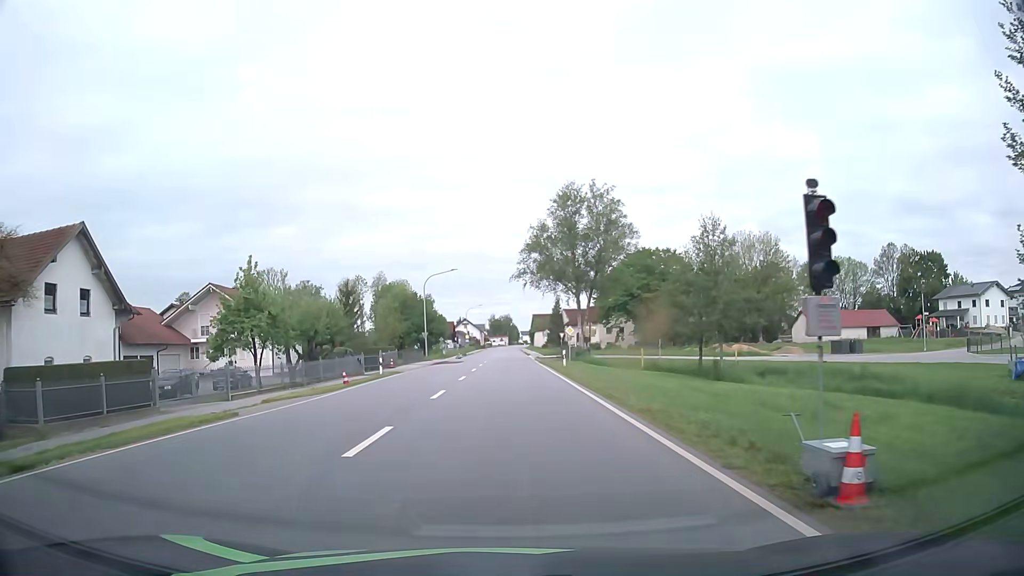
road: primary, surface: asphalt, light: Day
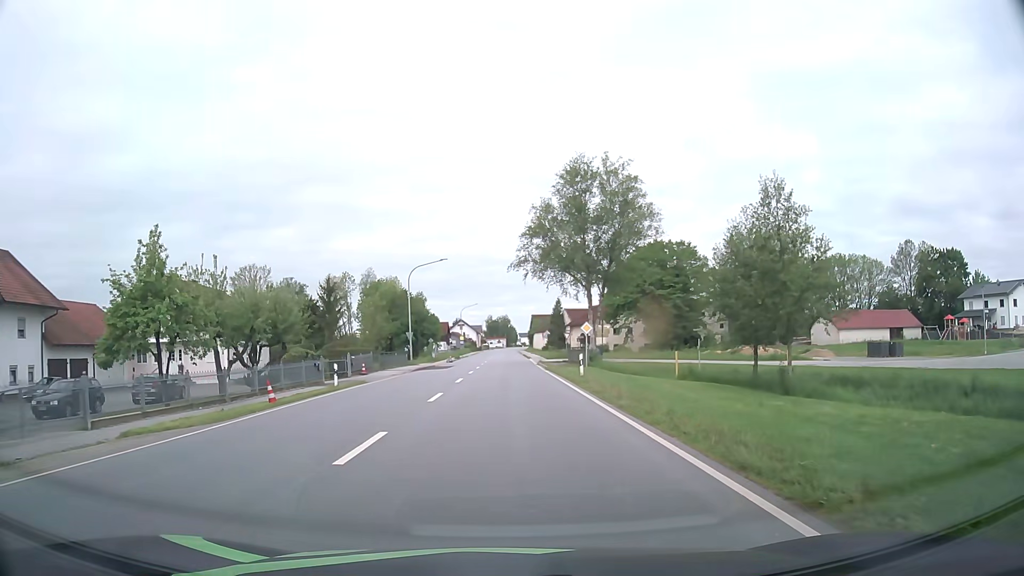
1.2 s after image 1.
(0.0, +9.5) m; 0°
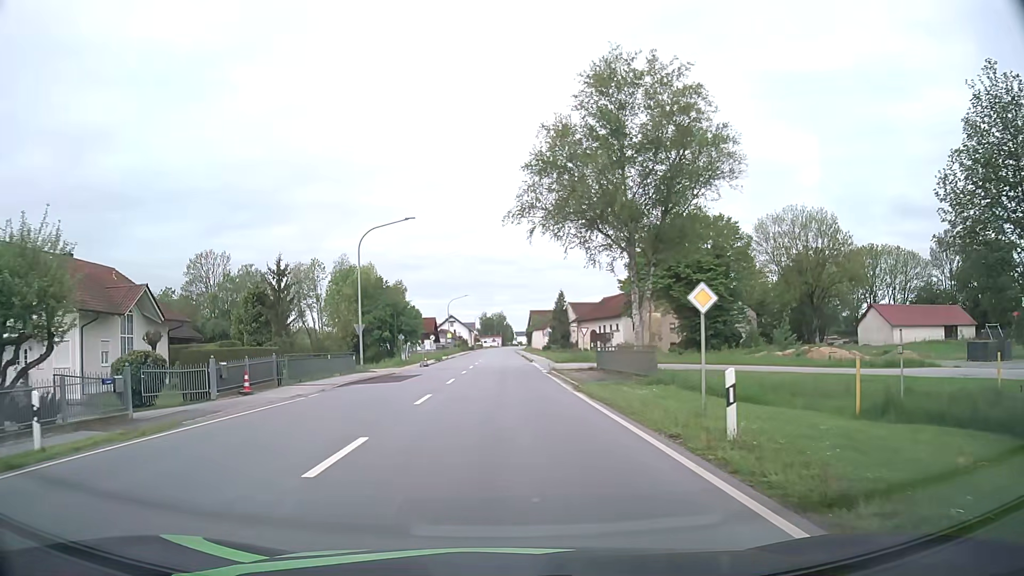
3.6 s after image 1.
(-0.1, +19.0) m; 0°
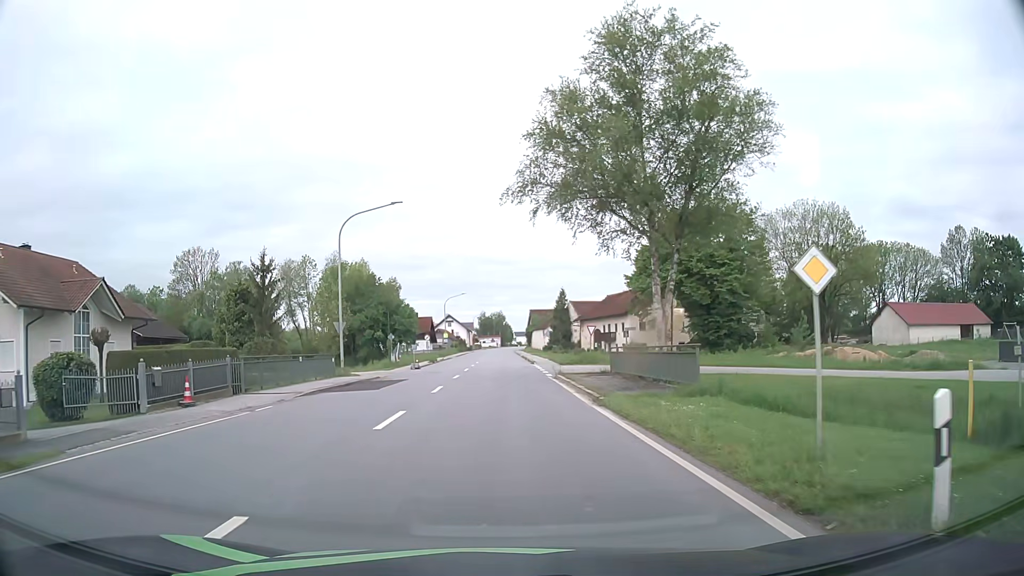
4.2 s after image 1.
(0.0, +4.7) m; 0°
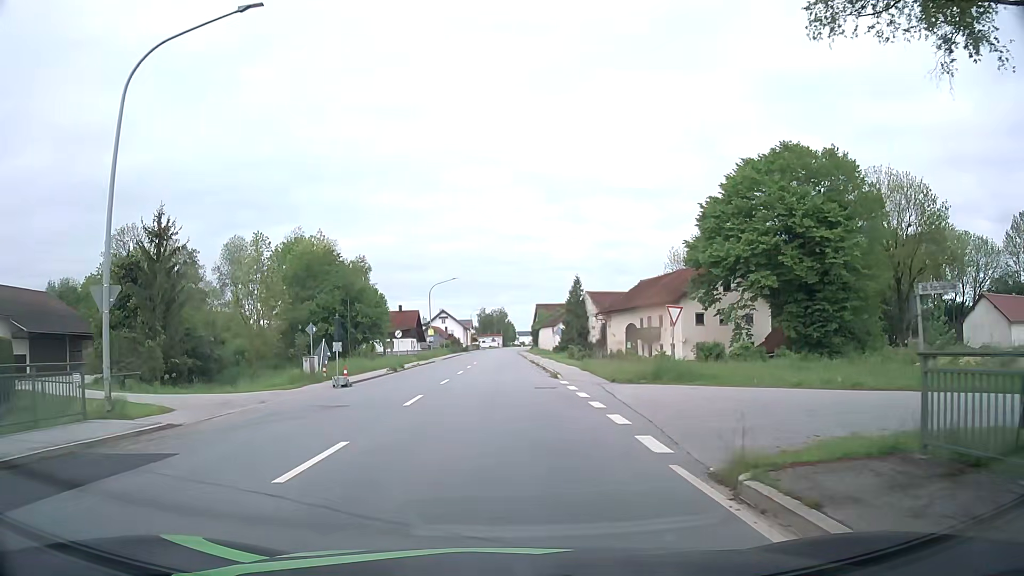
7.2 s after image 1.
(0.0, +22.6) m; 0°
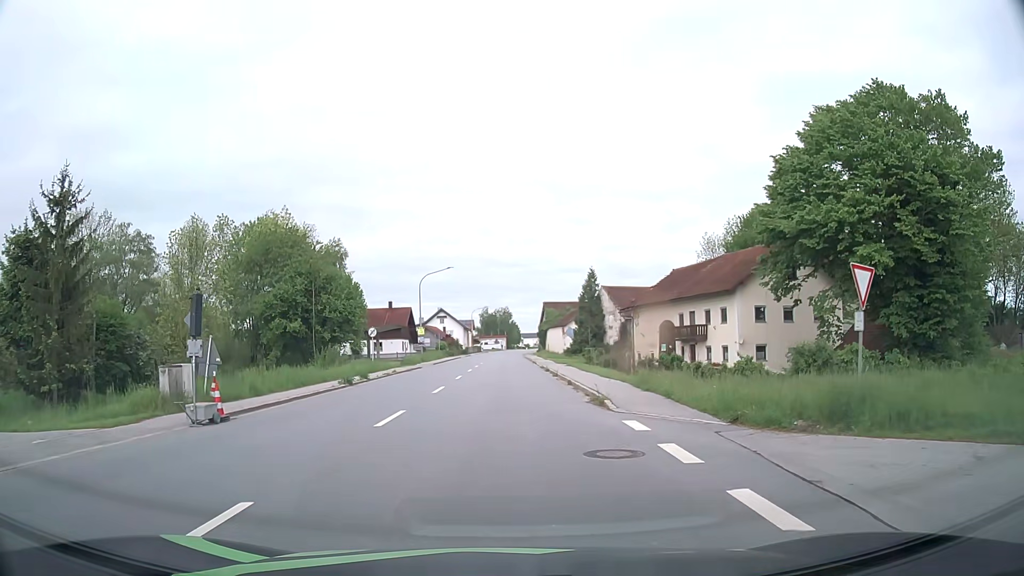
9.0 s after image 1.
(0.0, +12.9) m; 0°
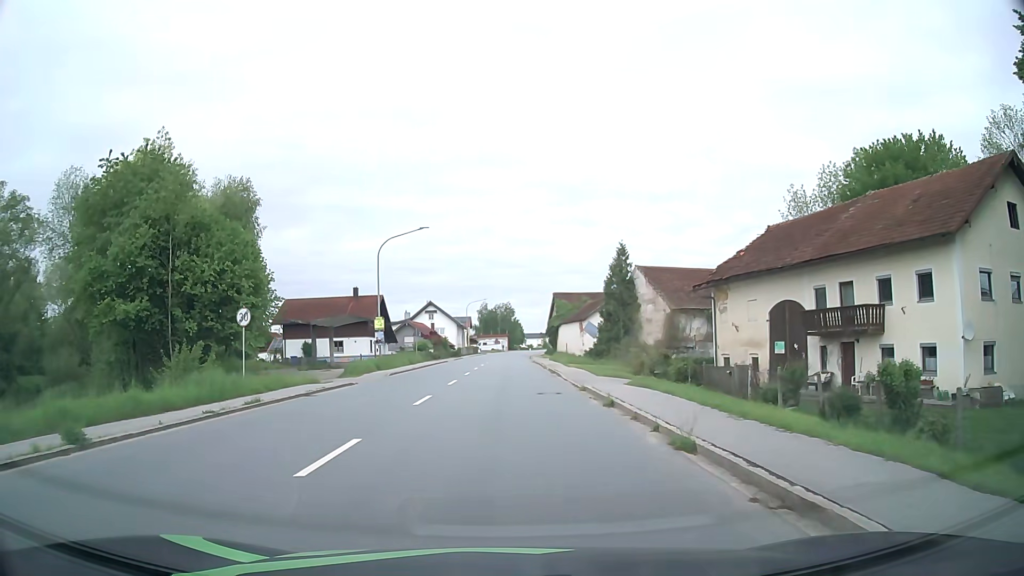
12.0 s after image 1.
(0.0, +23.0) m; 0°
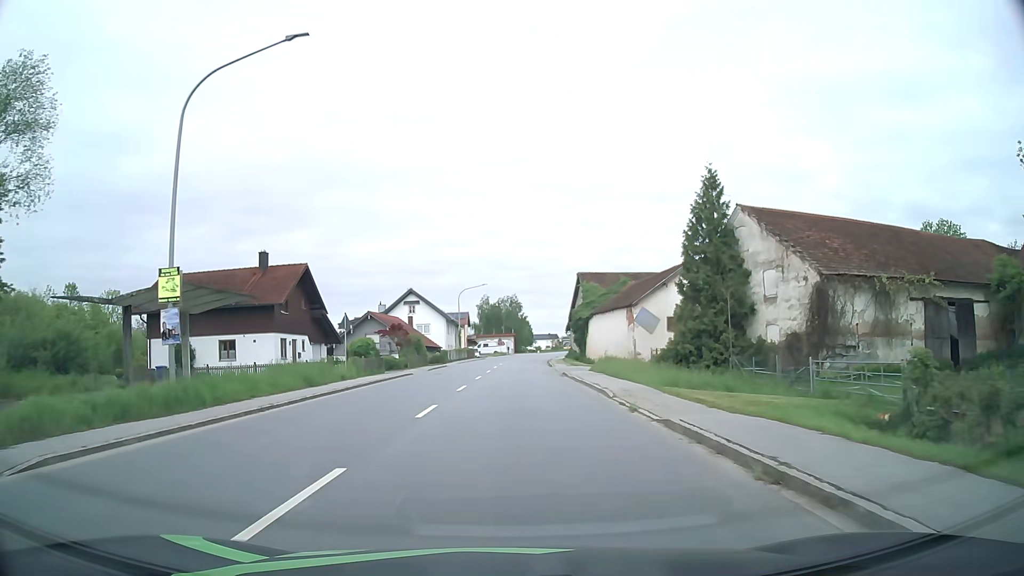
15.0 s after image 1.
(-0.1, +29.8) m; 0°
(0, +10) (0, +20) (0, +30) (0, +40) (+1, +50) (+1, +60) (+2, +70) (+3, +80) (+4, +90) (+5, +100) m
